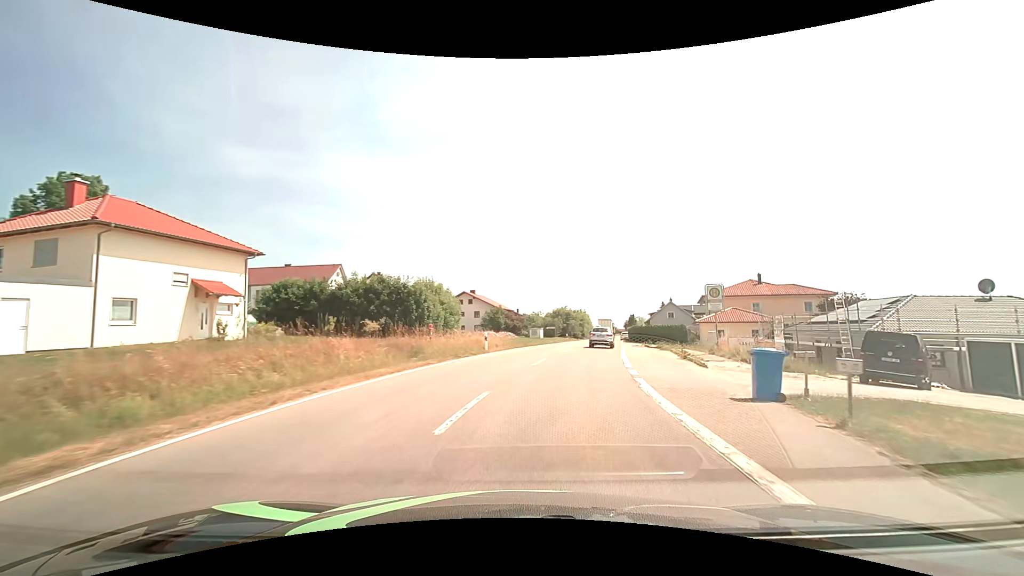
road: tertiary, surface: asphalt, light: Day
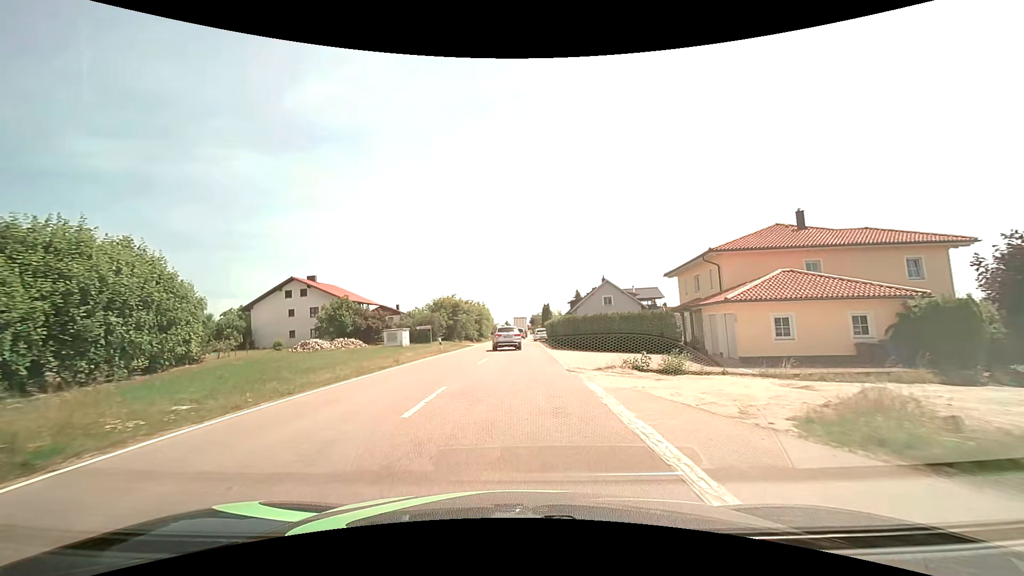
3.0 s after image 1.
(+5.2, +32.7) m; +11°
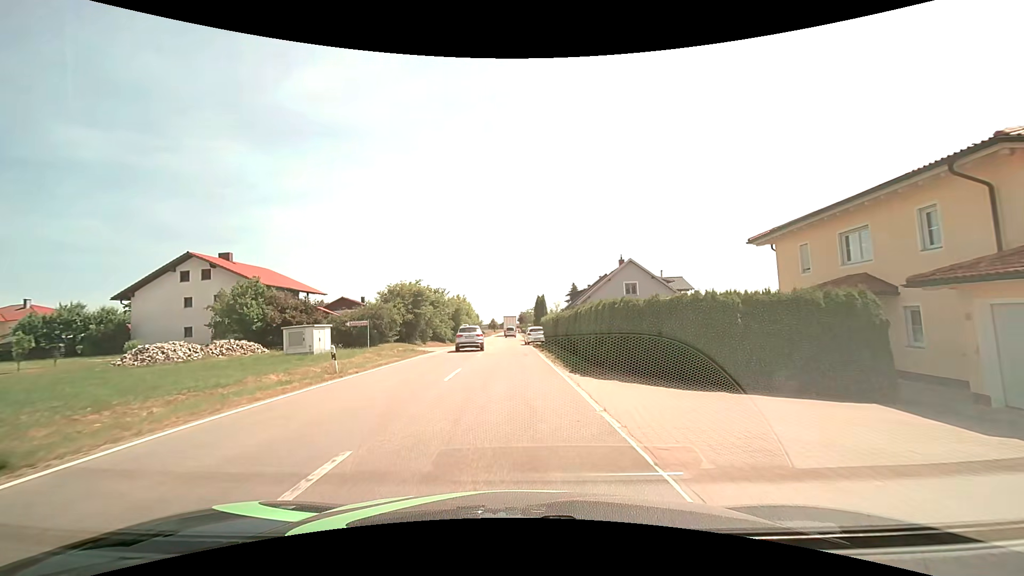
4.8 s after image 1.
(+0.3, +17.8) m; +2°
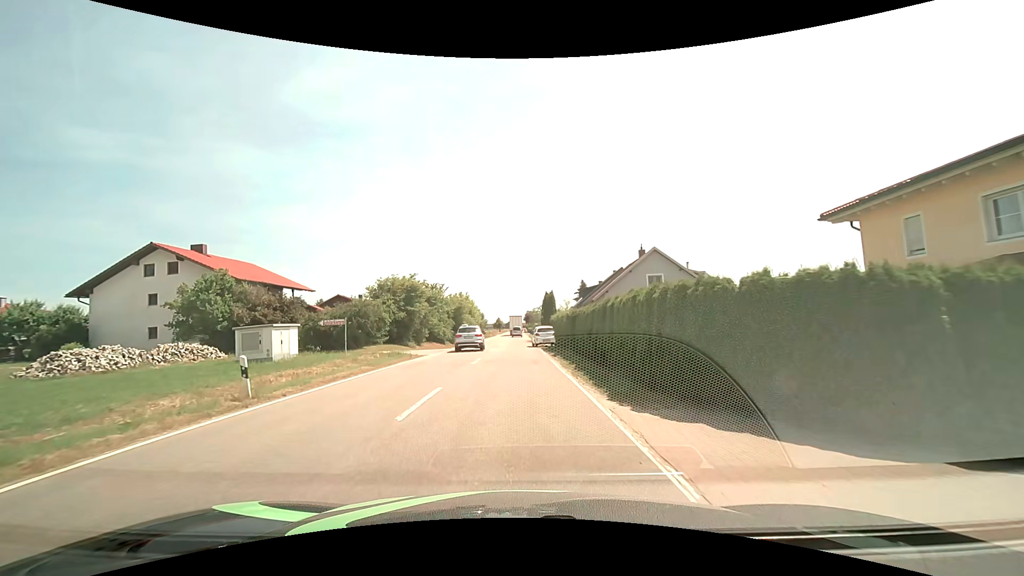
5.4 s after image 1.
(0.0, +5.6) m; -1°
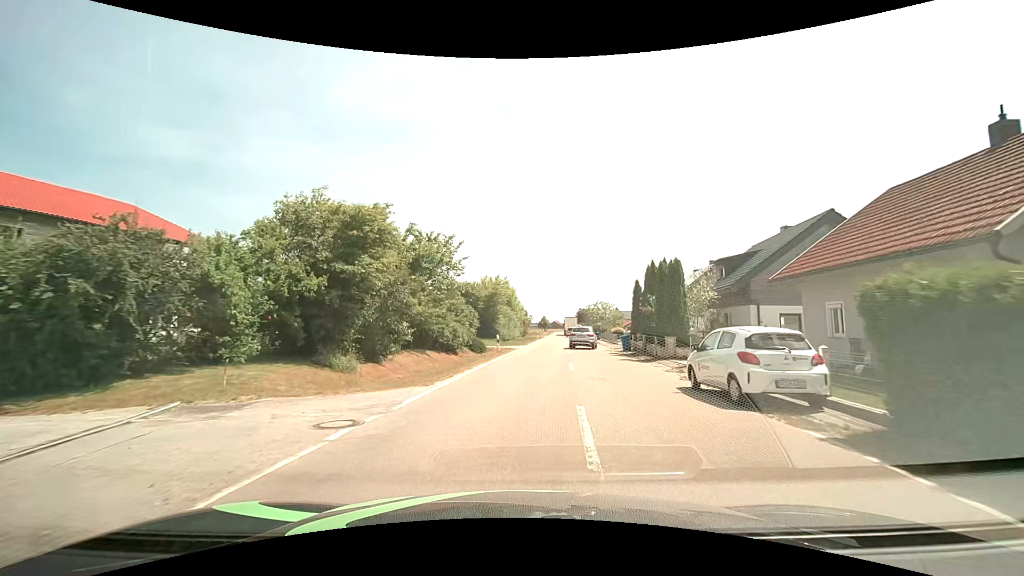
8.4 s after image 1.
(-2.0, +26.5) m; -5°
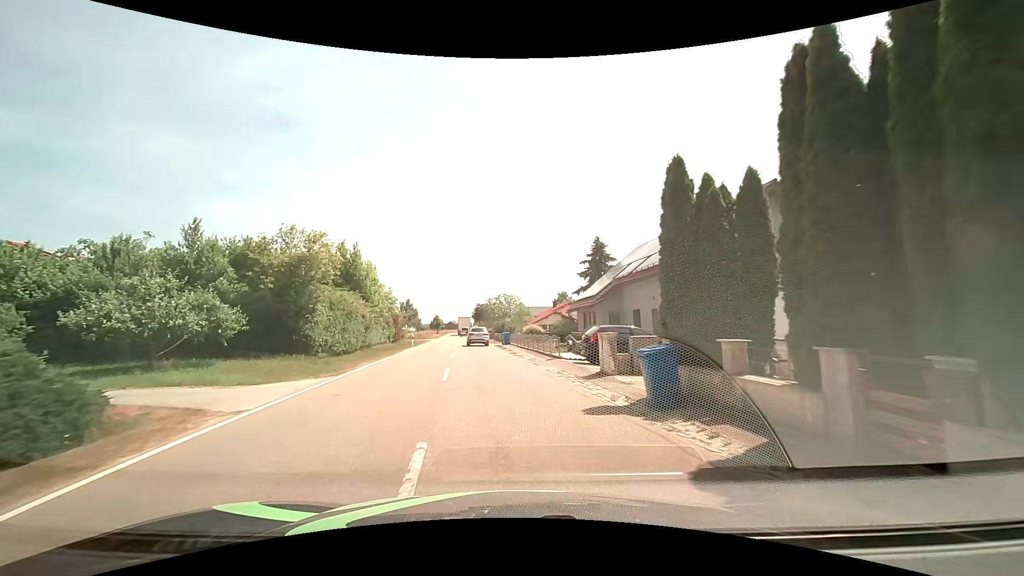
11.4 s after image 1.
(+2.6, +26.0) m; +12°
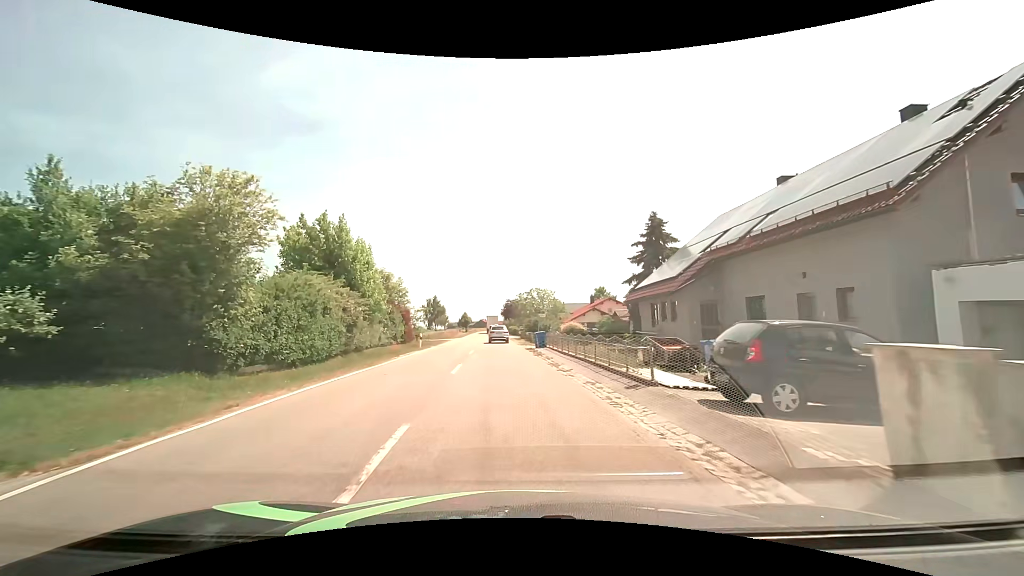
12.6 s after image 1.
(-0.4, +10.5) m; -4°
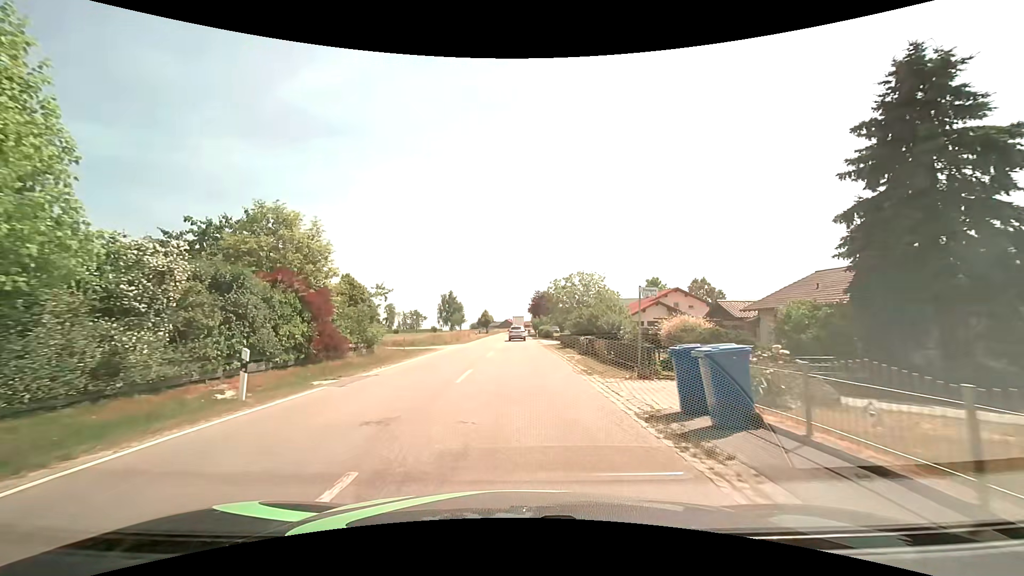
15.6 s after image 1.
(-1.0, +26.0) m; -3°
(0, +10) (0, +20) (0, +30) (0, +40) (0, +50) (0, +60) (0, +70) (0, +80) (0, +90) (0, +100) m
